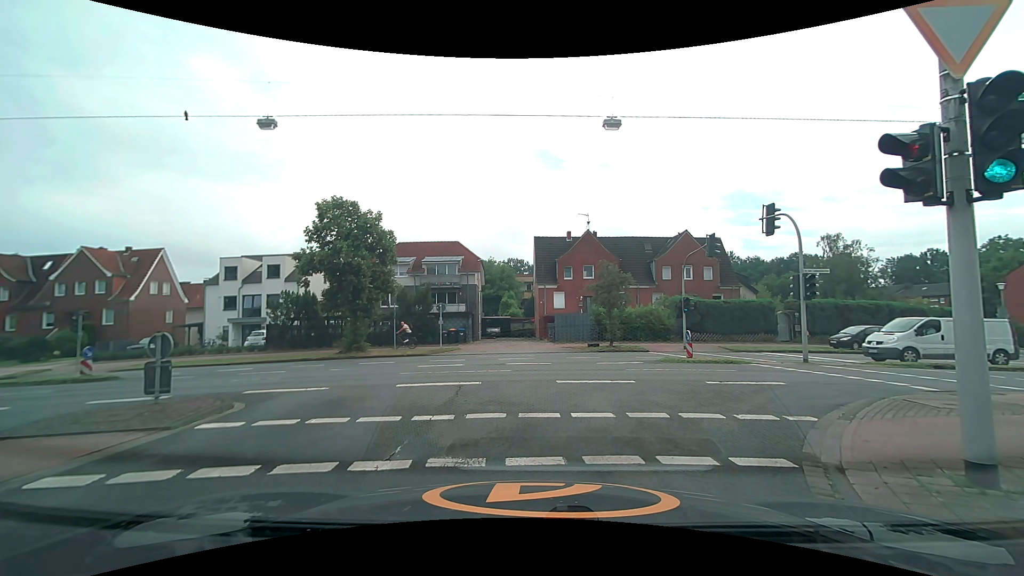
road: unclassified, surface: asphalt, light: Day
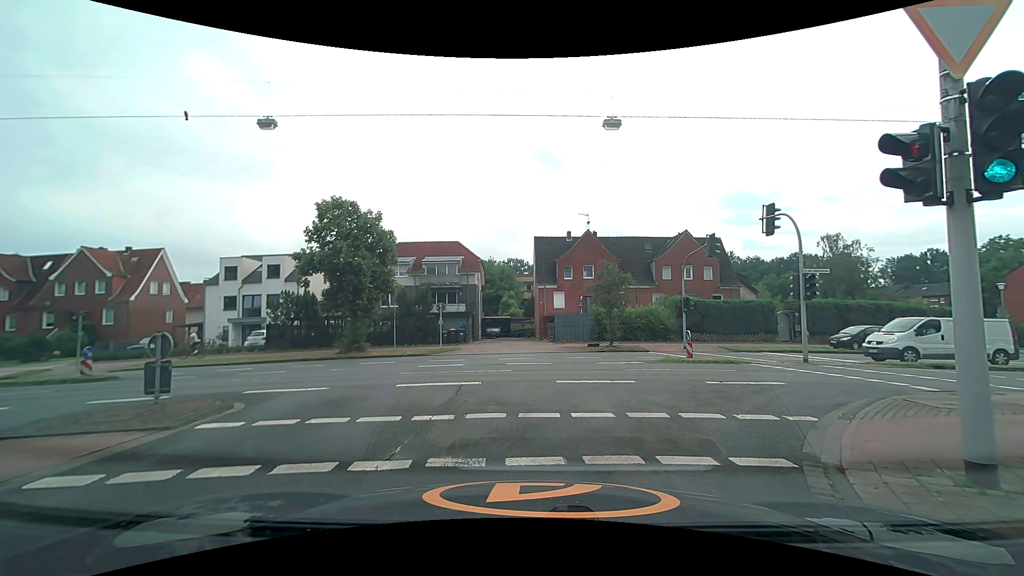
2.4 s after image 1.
(0.0, 0.0) m; 0°
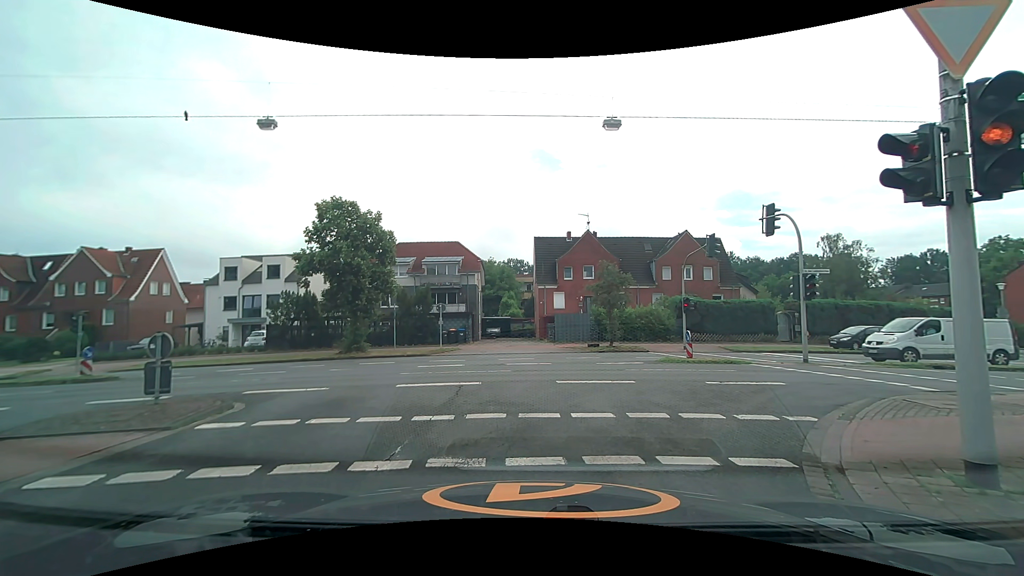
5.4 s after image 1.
(0.0, 0.0) m; 0°
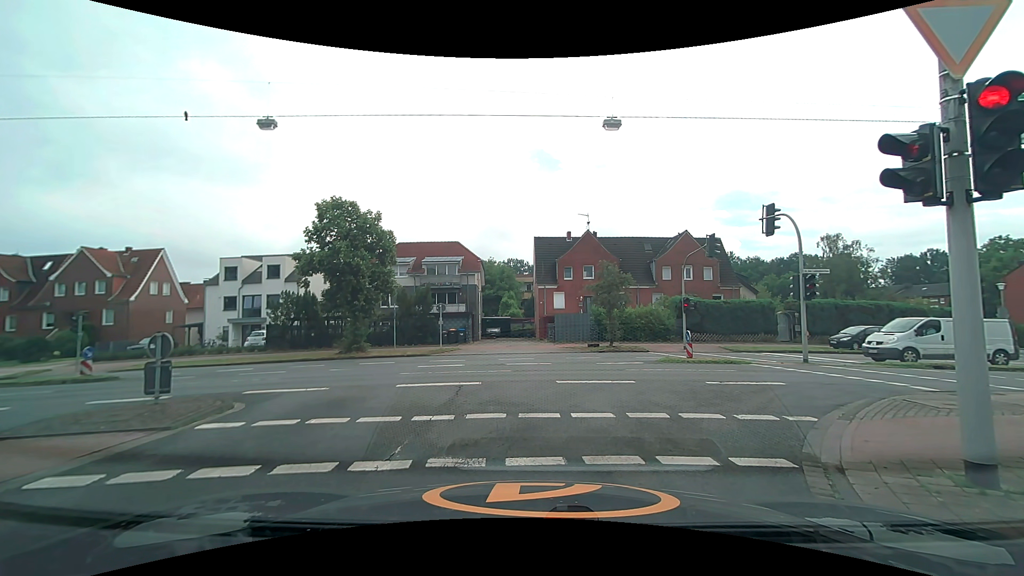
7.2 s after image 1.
(0.0, 0.0) m; 0°
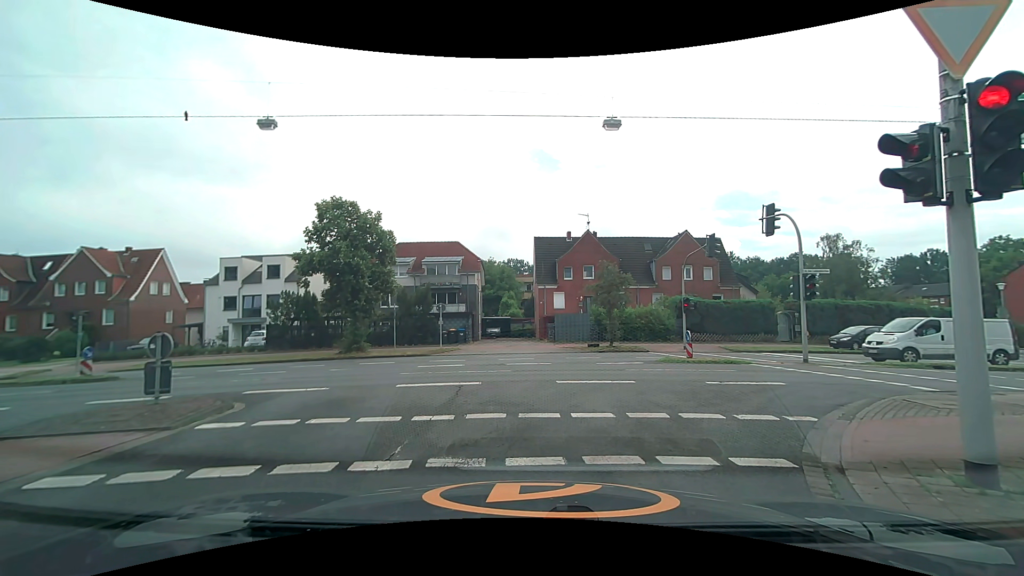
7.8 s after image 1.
(0.0, 0.0) m; 0°
